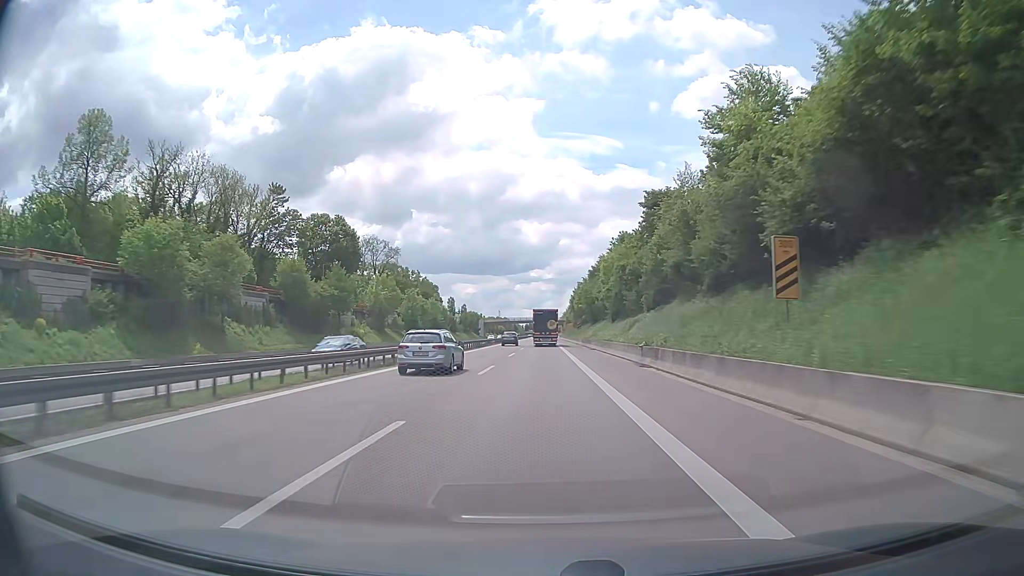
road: trunk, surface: asphalt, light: Day
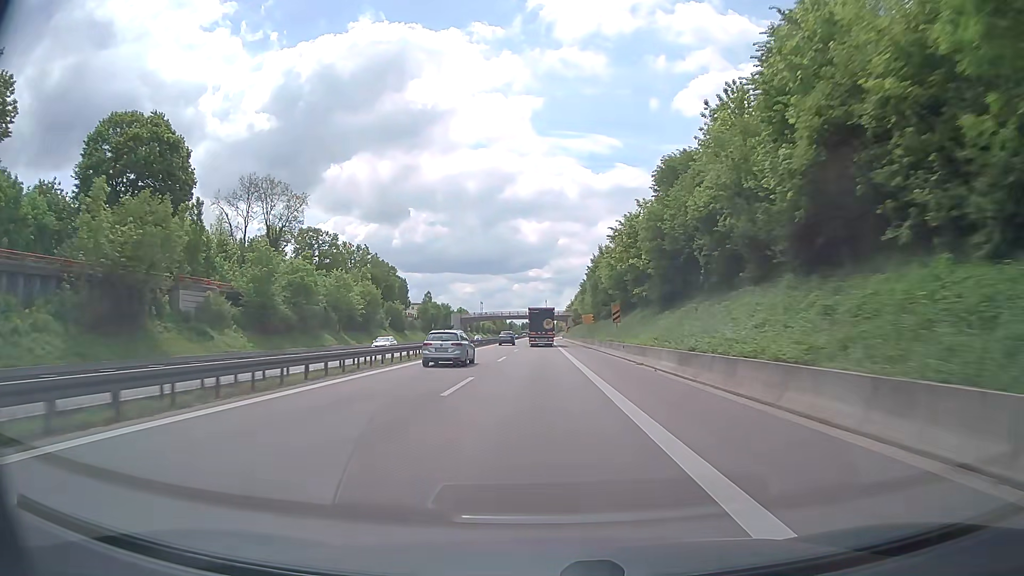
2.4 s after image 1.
(-0.1, +62.0) m; 0°
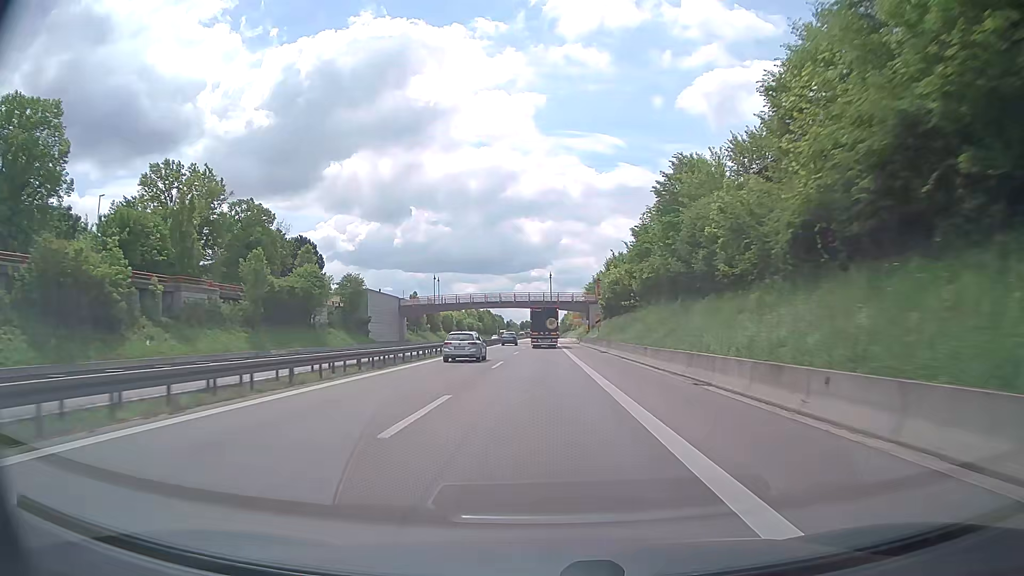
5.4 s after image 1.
(+0.2, +78.3) m; 0°
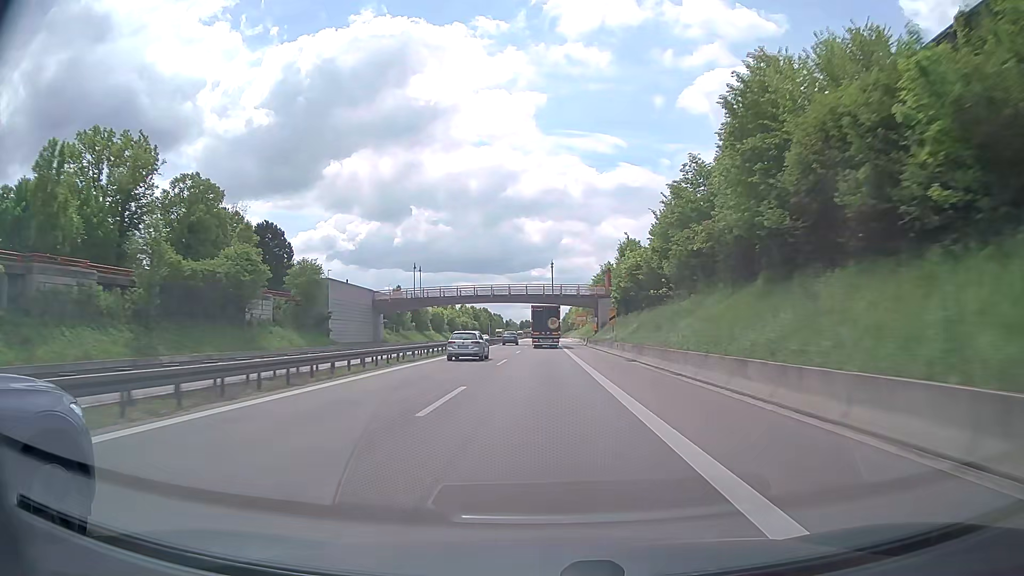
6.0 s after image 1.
(0.0, +15.7) m; 0°
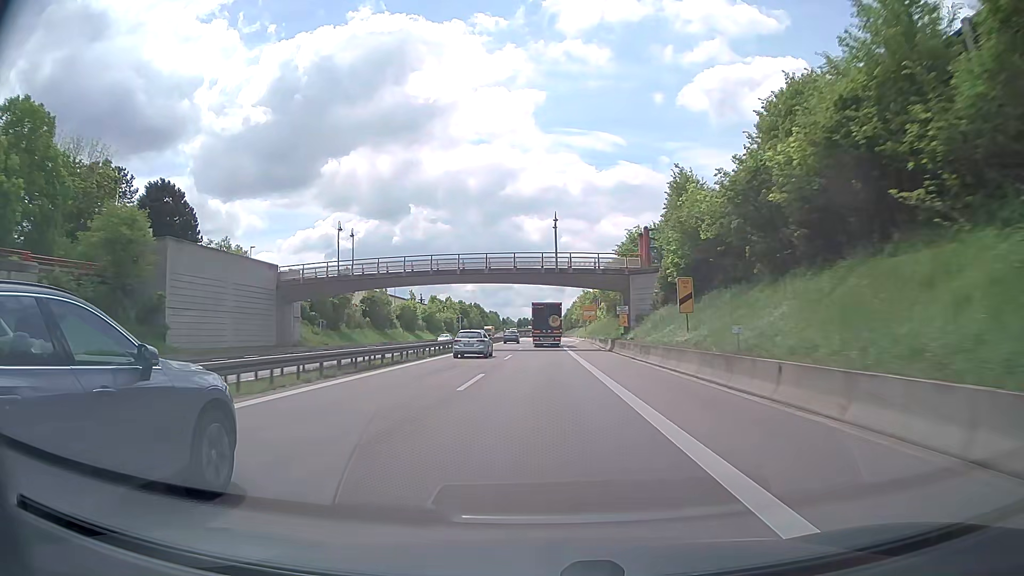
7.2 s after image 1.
(0.0, +31.4) m; 0°
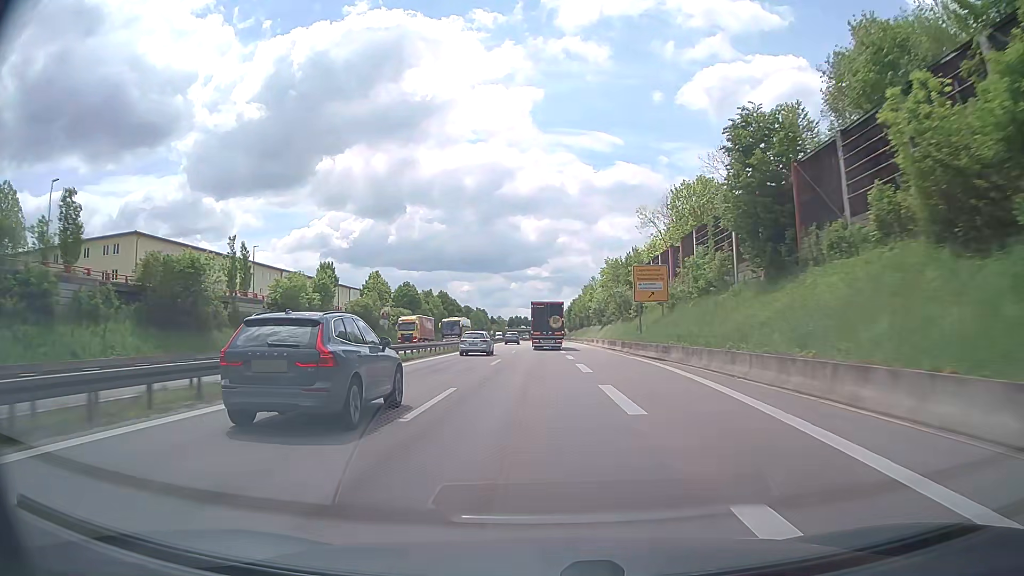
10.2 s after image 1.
(+0.6, +77.6) m; +1°
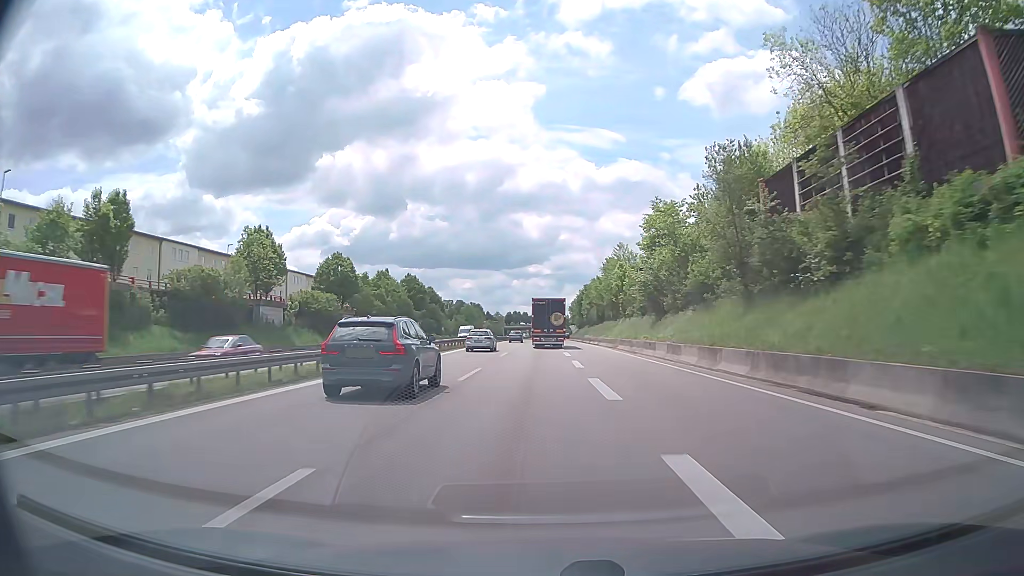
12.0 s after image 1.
(-0.1, +45.9) m; 0°
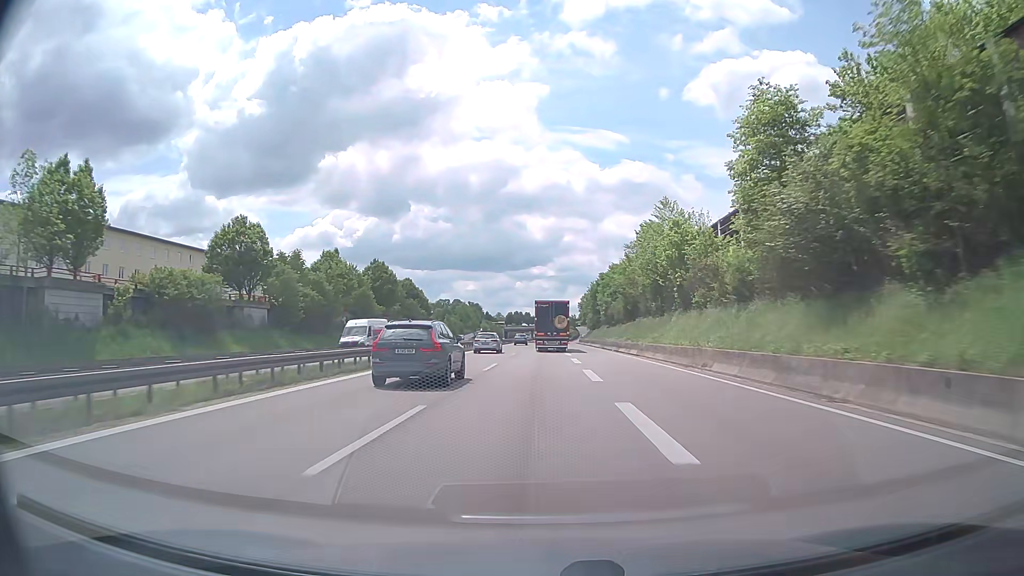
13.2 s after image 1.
(-0.1, +30.3) m; 0°
(0, +10) (0, +20) (0, +30) (0, +40) (0, +50) (0, +60) (0, +70) (0, +80) (0, +90) (0, +100) m
